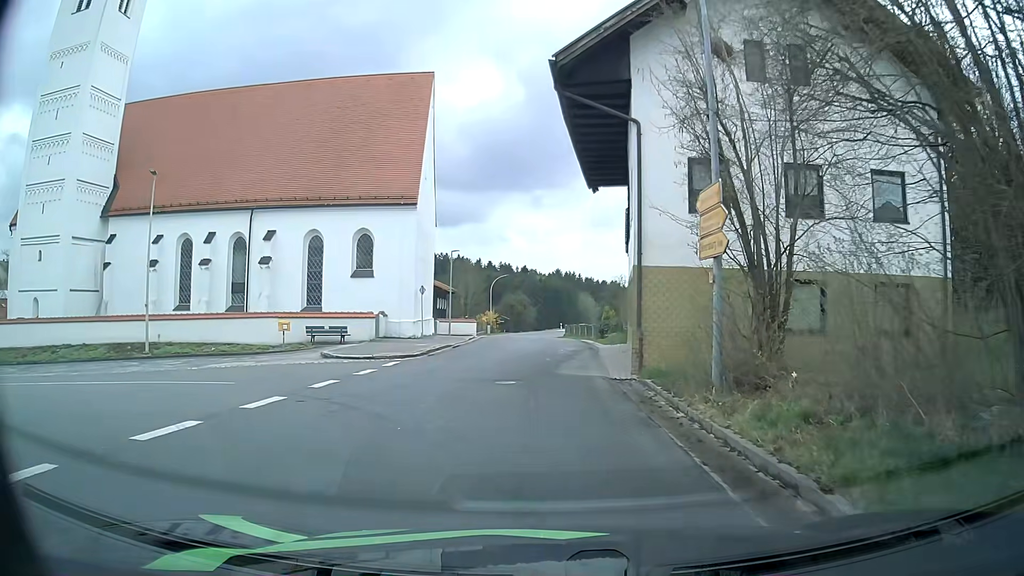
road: tertiary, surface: asphalt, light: Day
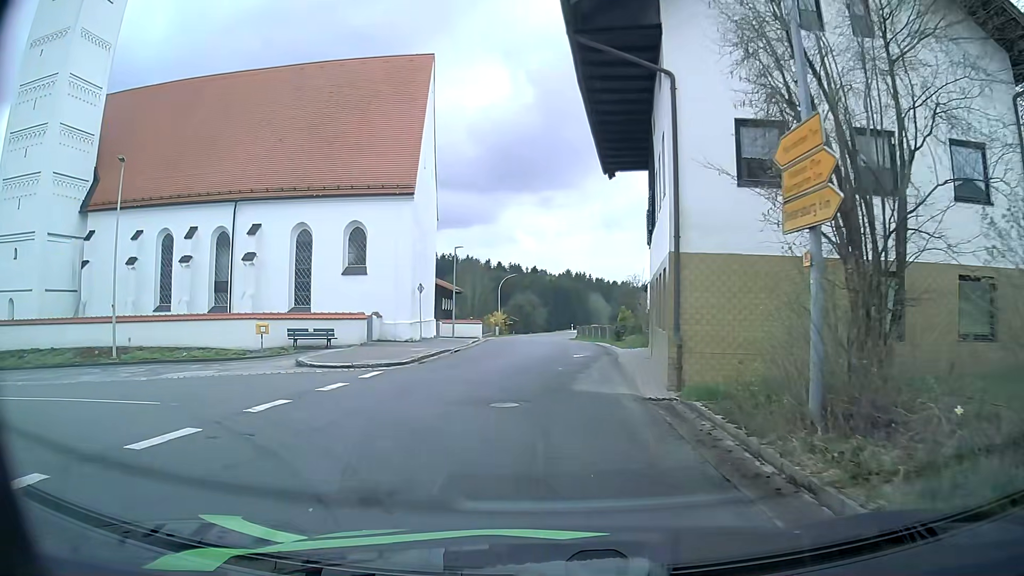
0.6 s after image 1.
(0.0, +3.4) m; -1°
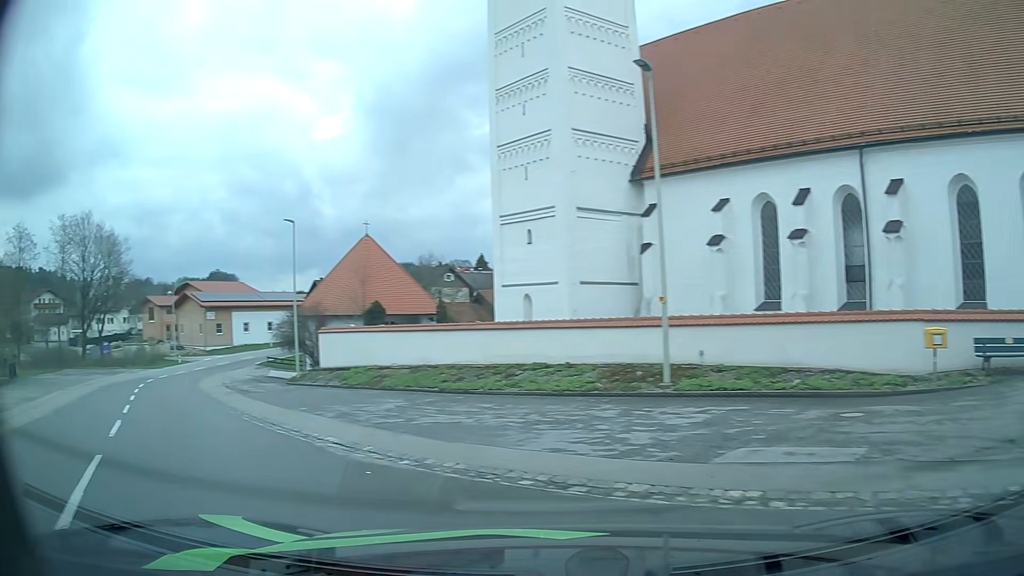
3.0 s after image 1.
(-4.3, +11.2) m; -53°
(-4, +9) (-10, +17) (-16, +25) (-22, +33) (-26, +42) (-30, +51) (-32, +61) (-31, +71) (-29, +81) (-25, +90) m
